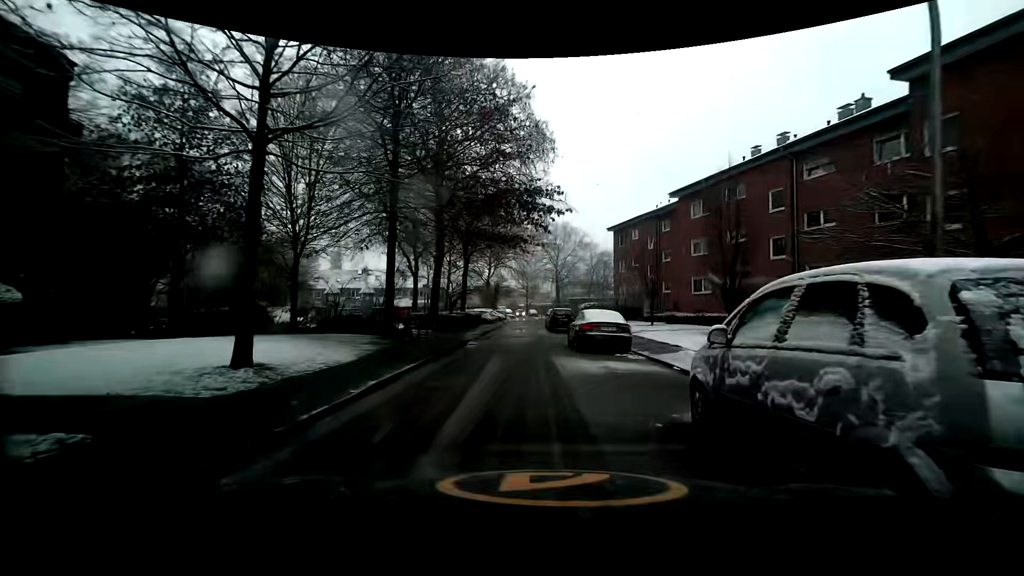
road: residential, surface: paved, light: Day
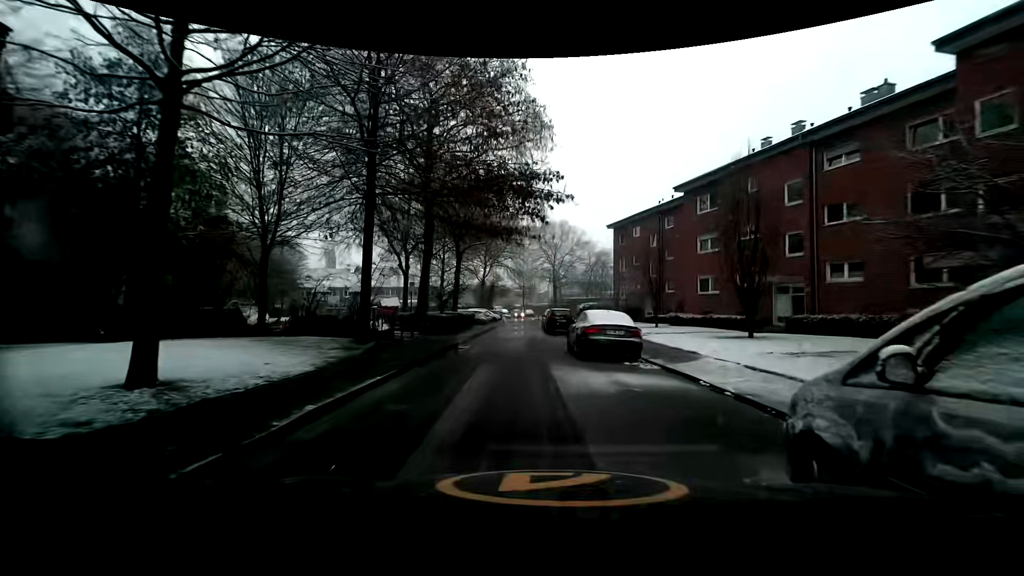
(0.0, +2.2) m; 0°
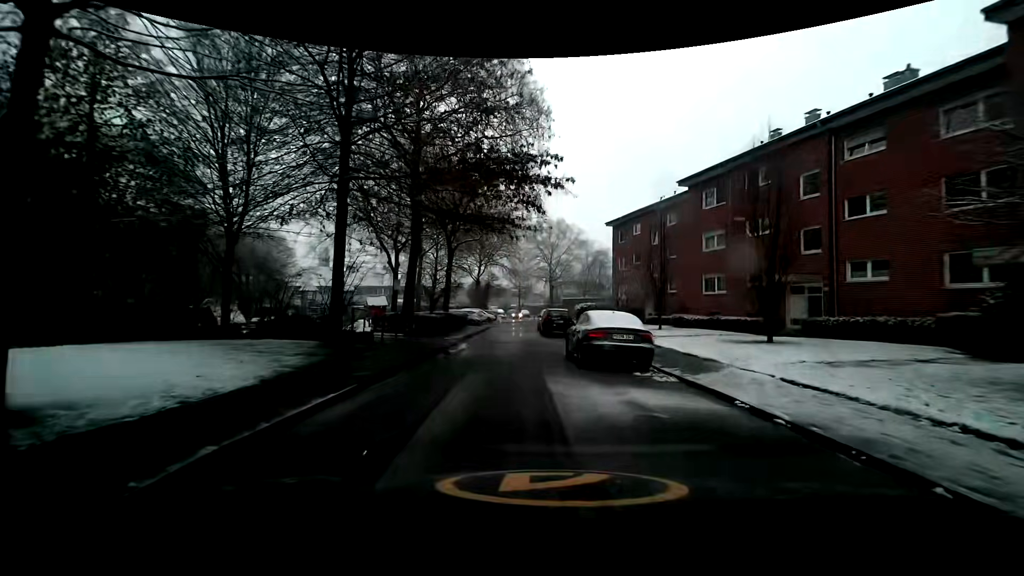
(0.0, +1.9) m; +1°
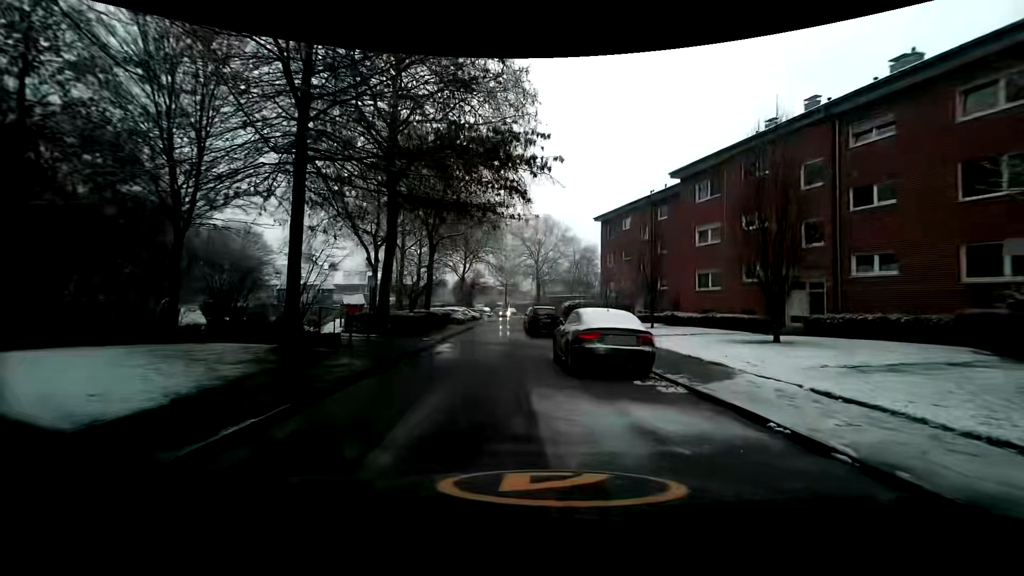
(0.0, +1.6) m; +4°
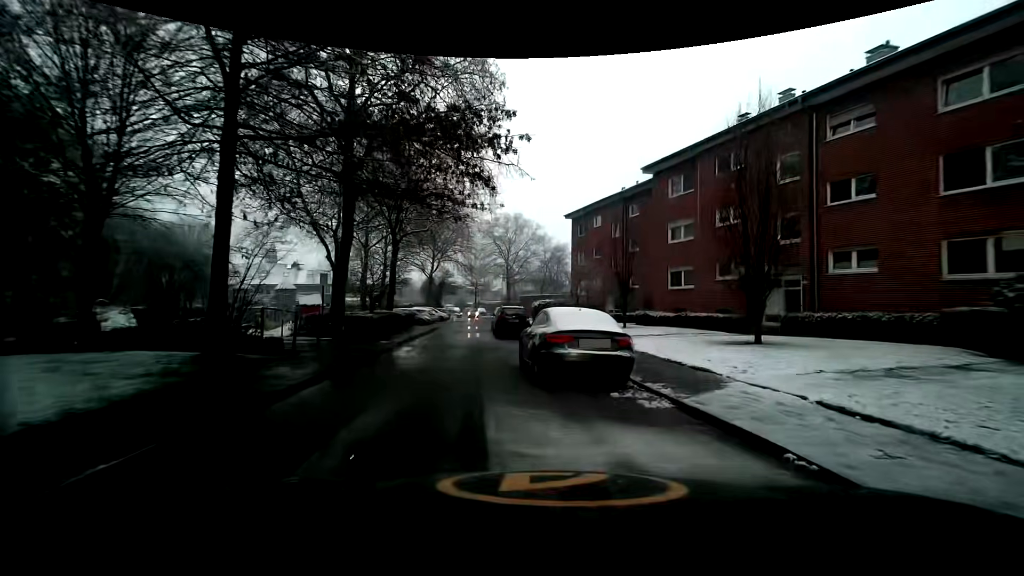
(0.0, +1.4) m; +4°
